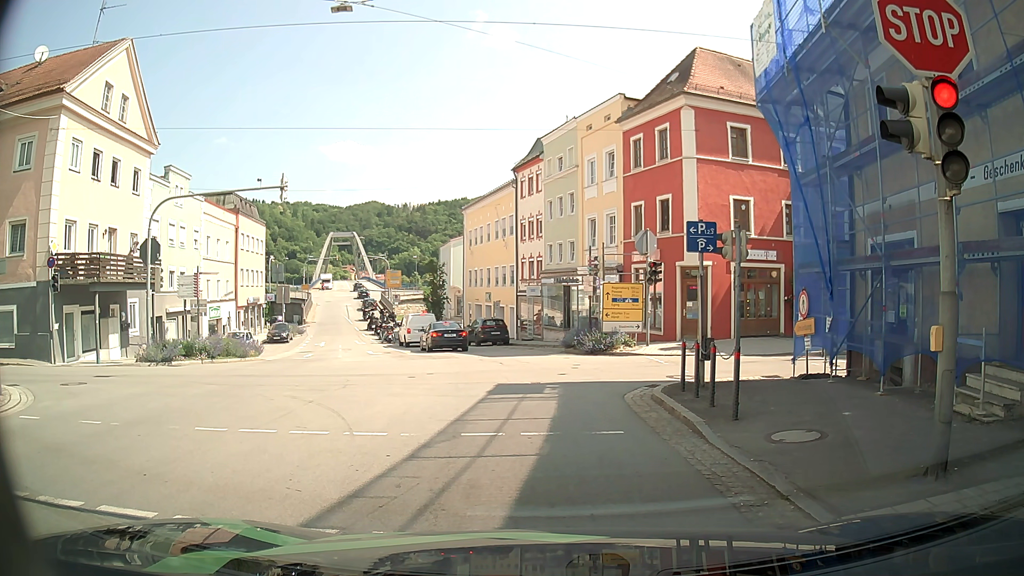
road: tertiary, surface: asphalt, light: Day
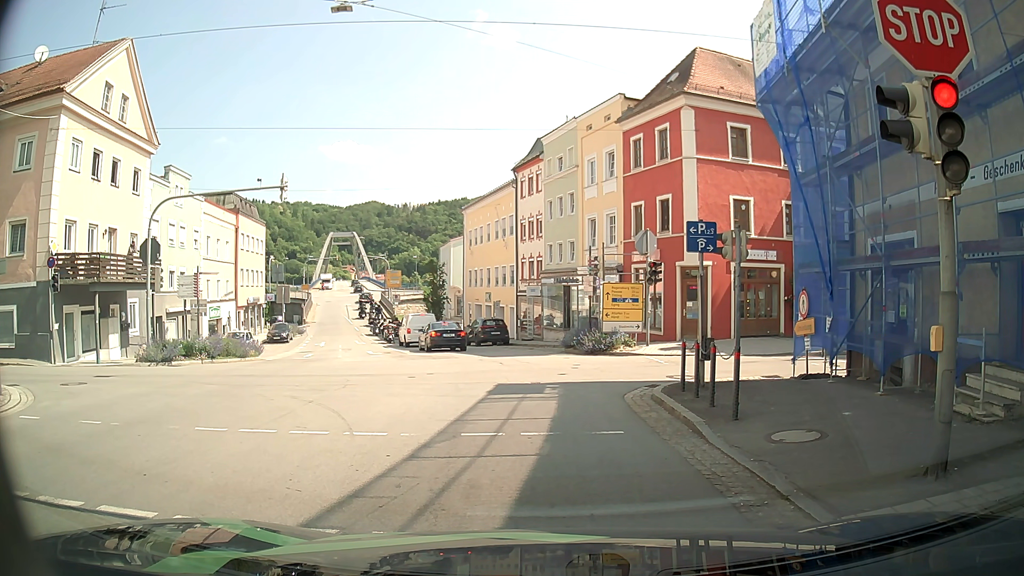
(0.0, 0.0) m; 0°
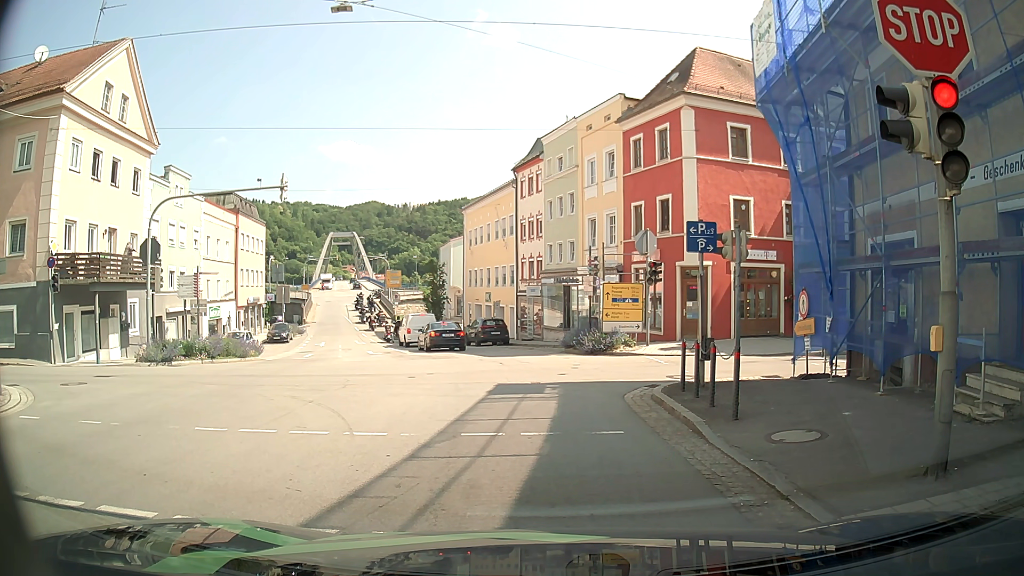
(0.0, 0.0) m; 0°
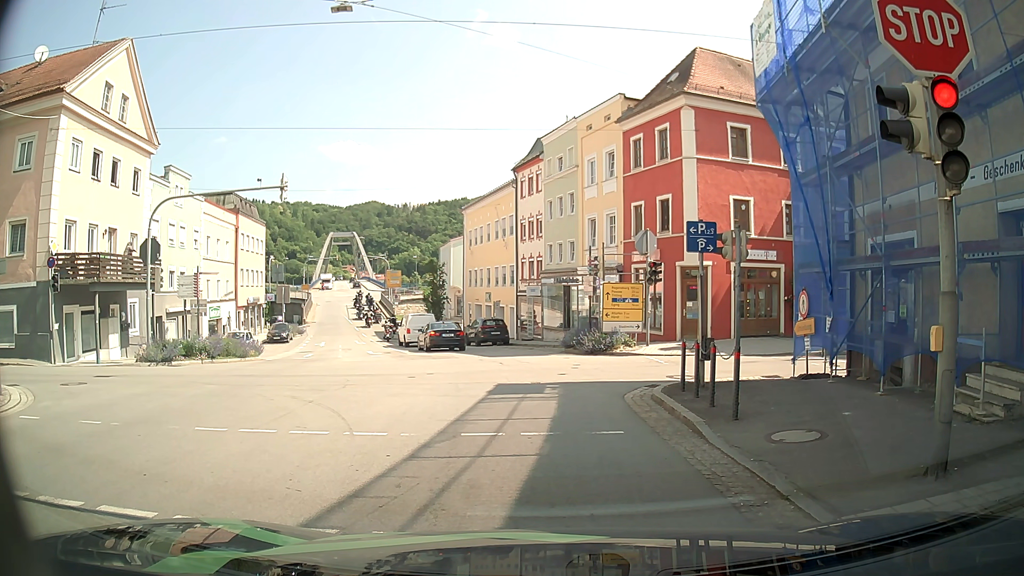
(0.0, 0.0) m; 0°
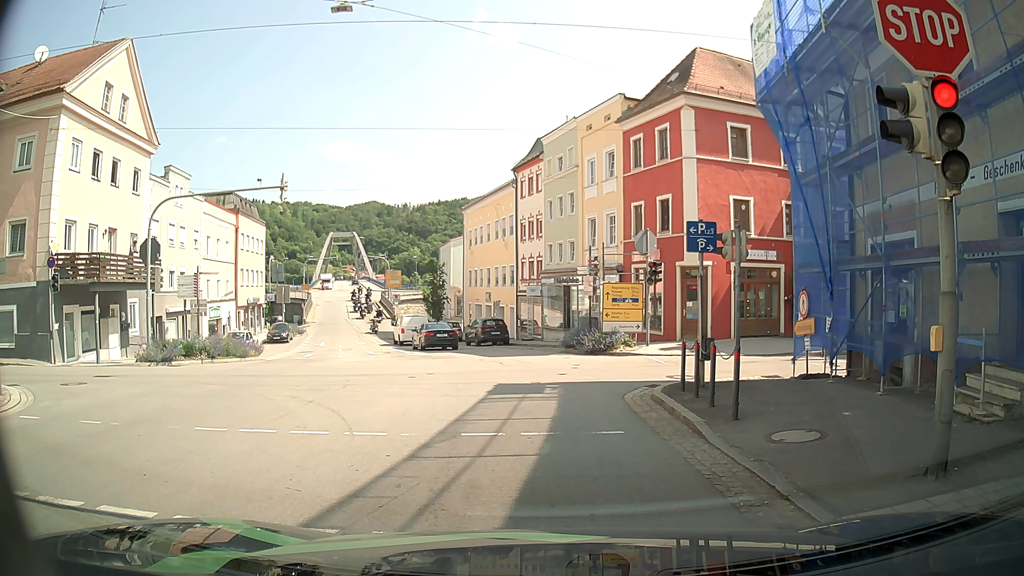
(0.0, 0.0) m; 0°
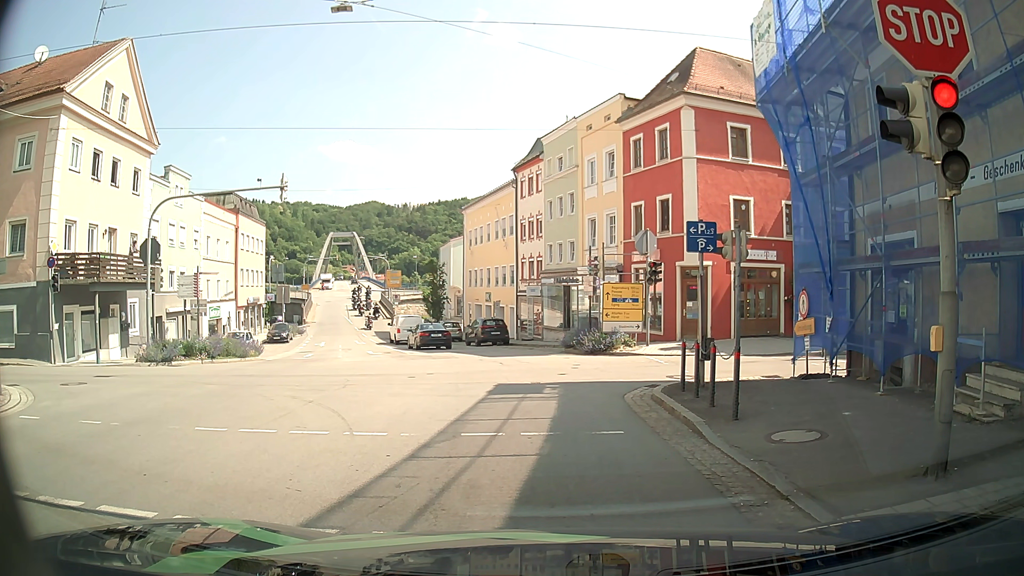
(0.0, 0.0) m; 0°
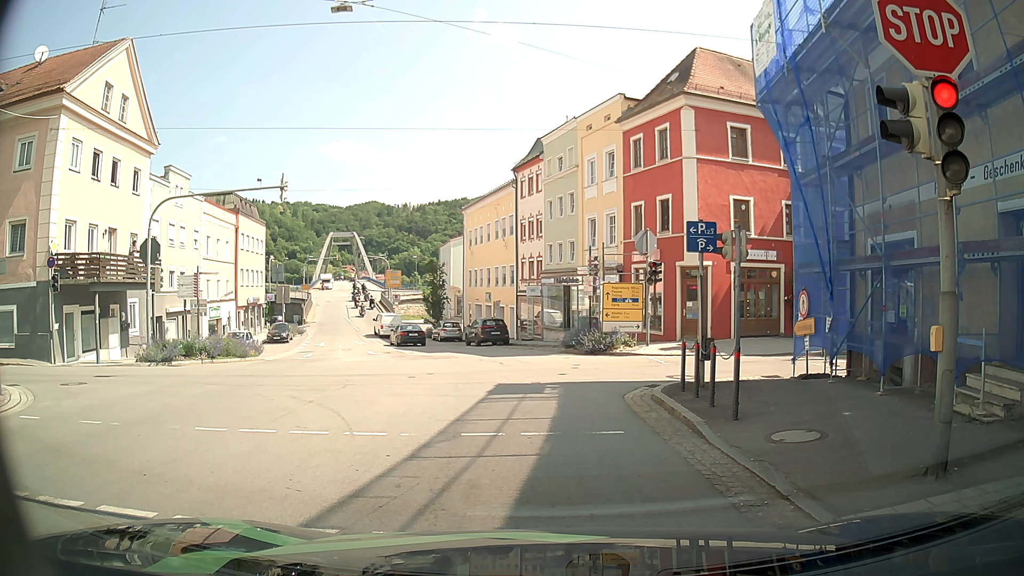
(0.0, 0.0) m; 0°
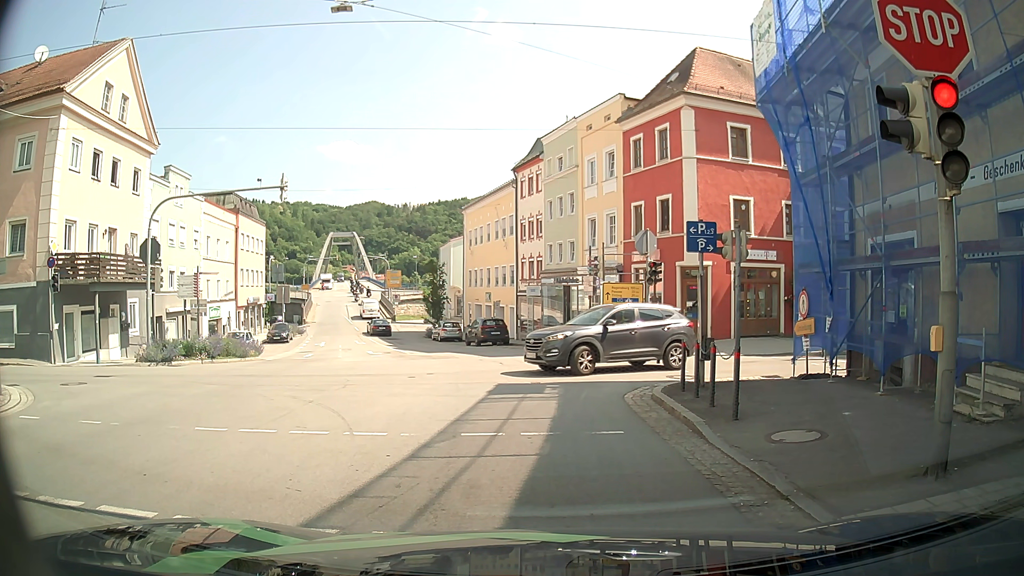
(0.0, 0.0) m; 0°
(+1, +10) (0, +20) (-2, +30) (-4, +39) (-7, +49) (-10, +59) (-13, +68) (-16, +78) (-18, +87) (-20, +97) m
